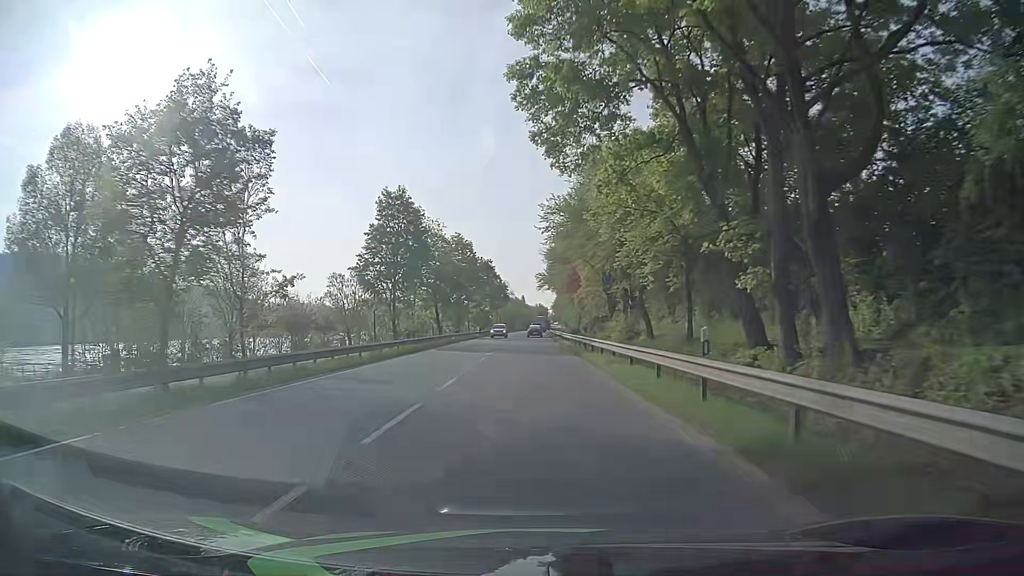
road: primary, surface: asphalt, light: Day
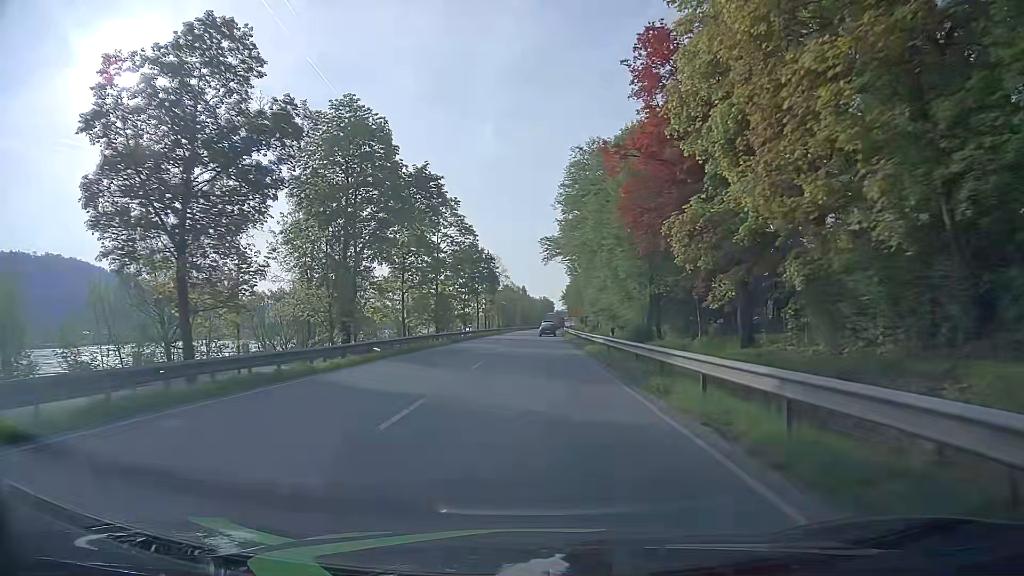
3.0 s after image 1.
(-0.2, +59.9) m; 0°
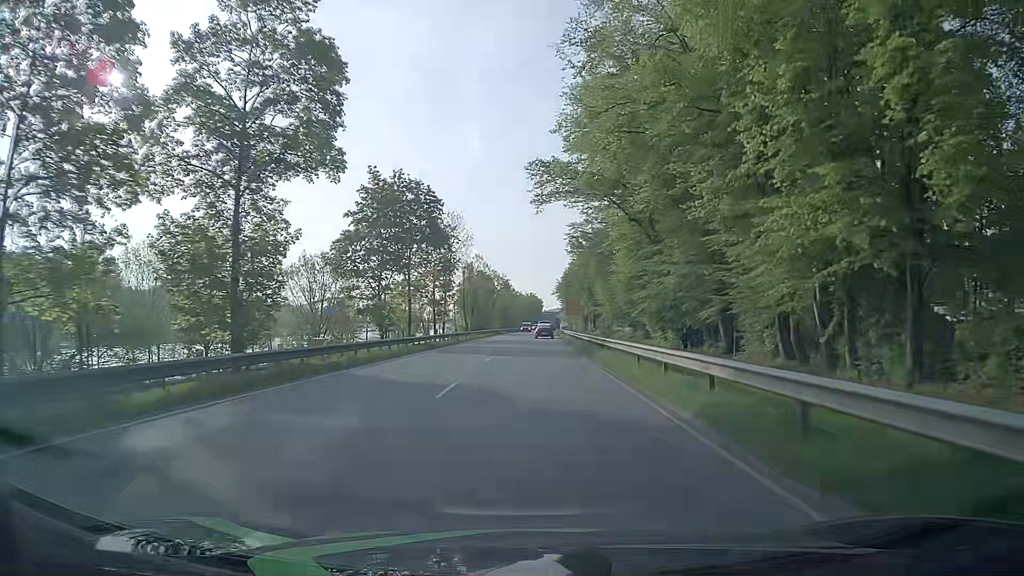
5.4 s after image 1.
(0.0, +44.3) m; +1°
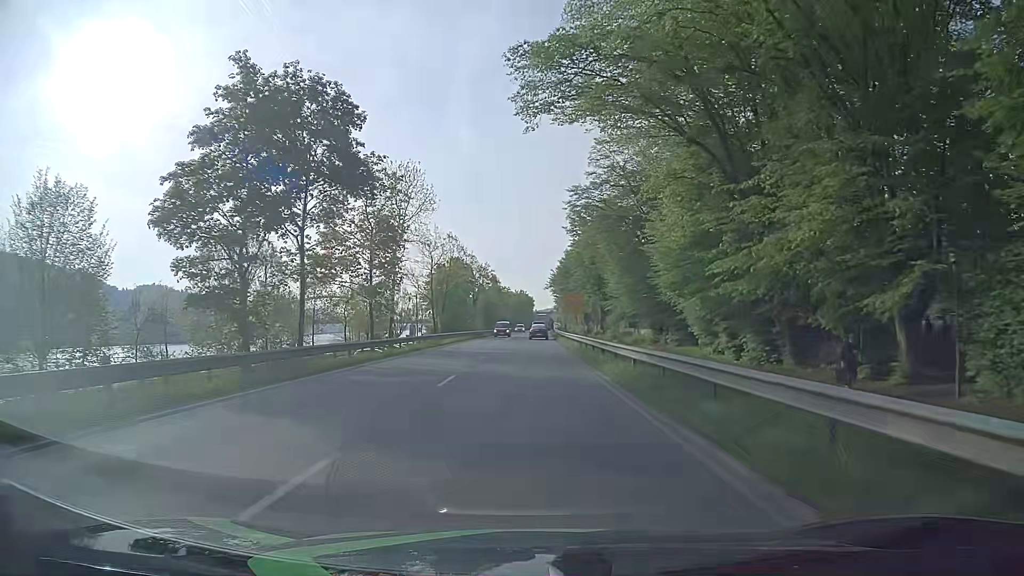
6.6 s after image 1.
(+0.2, +21.5) m; 0°
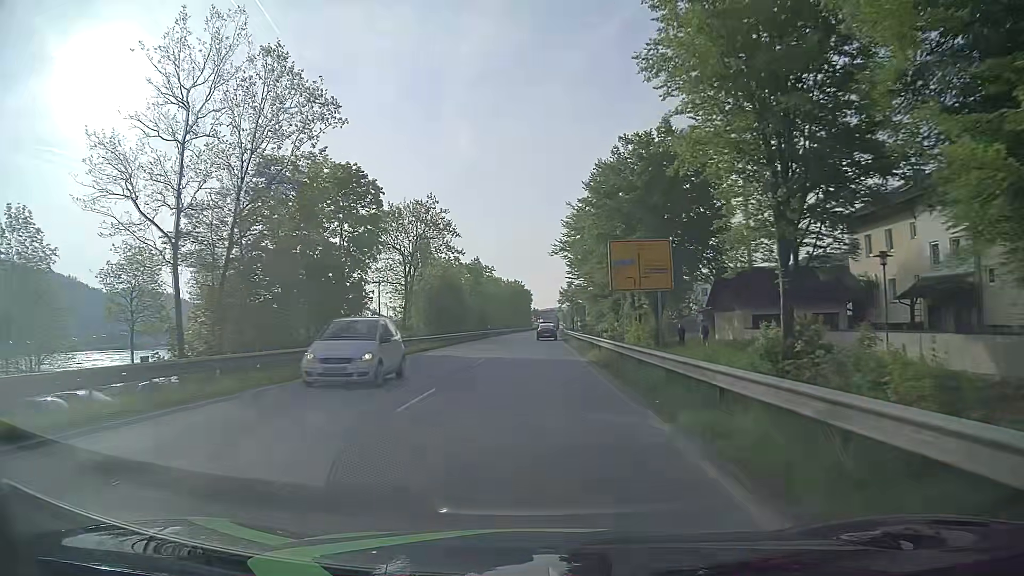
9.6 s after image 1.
(+0.4, +52.8) m; 0°
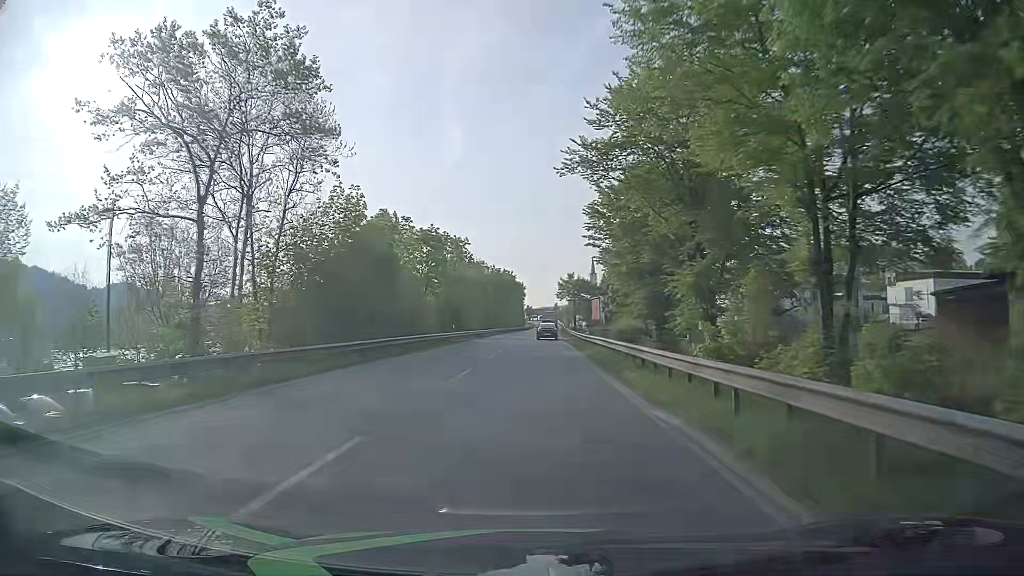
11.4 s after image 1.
(+0.3, +30.5) m; +1°
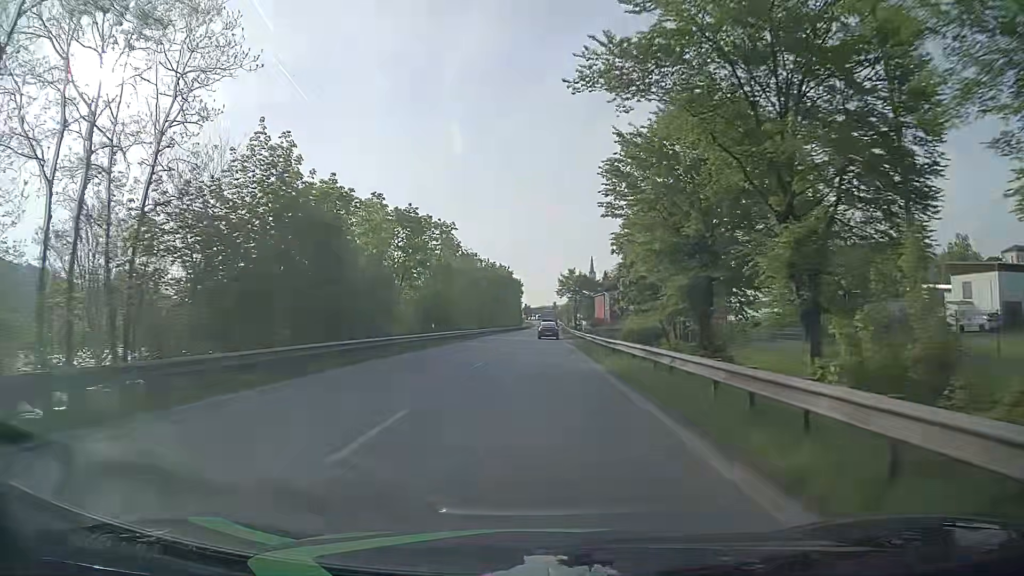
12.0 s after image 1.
(0.0, +9.8) m; 0°
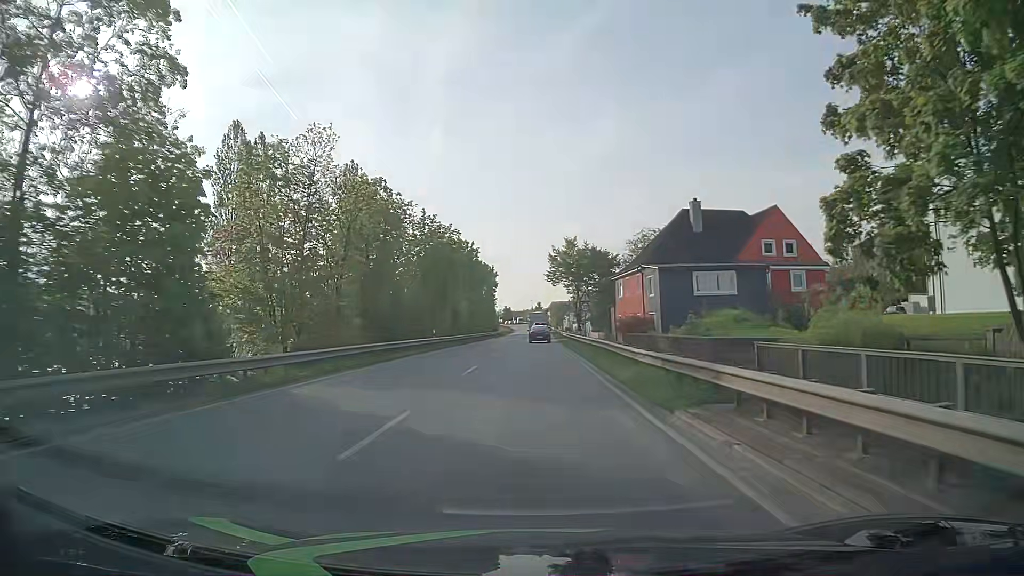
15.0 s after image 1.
(+0.6, +47.6) m; +1°
(0, +10) (0, +20) (0, +30) (0, +40) (0, +50) (0, +60) (+1, +70) (+1, +80) (+1, +90) (+1, +100) m
